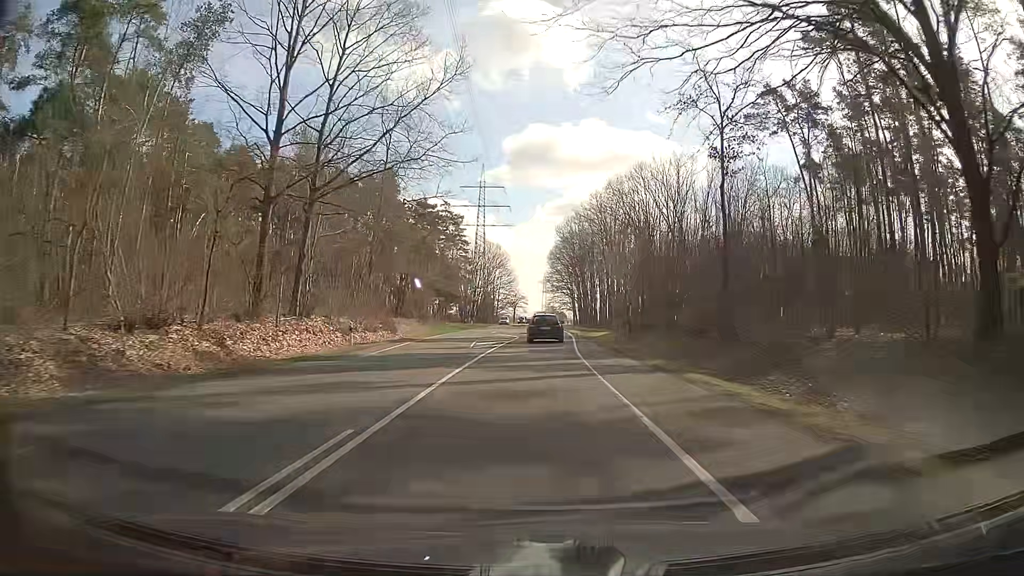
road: secondary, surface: asphalt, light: Day
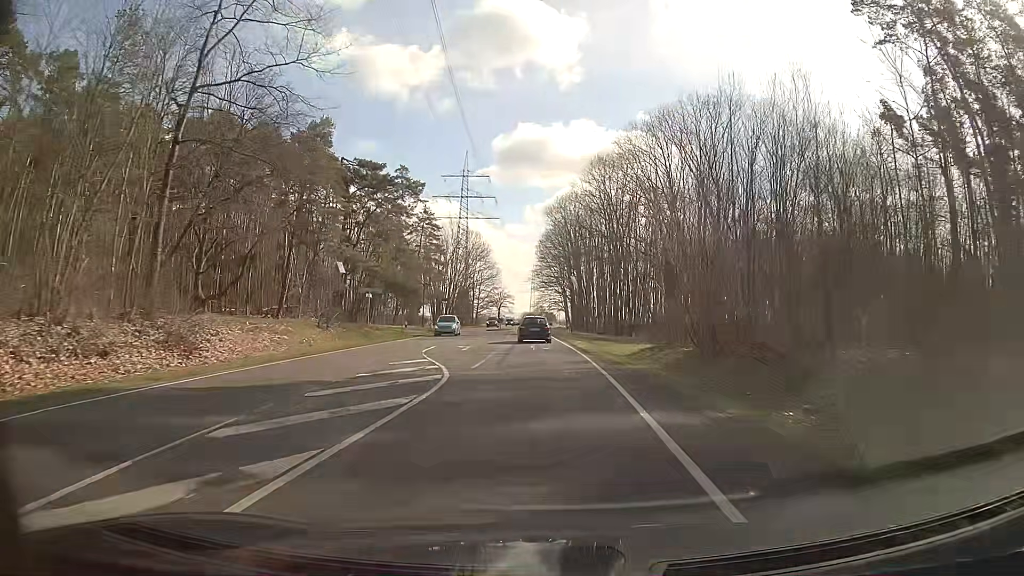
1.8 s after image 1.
(+0.3, +29.3) m; +1°
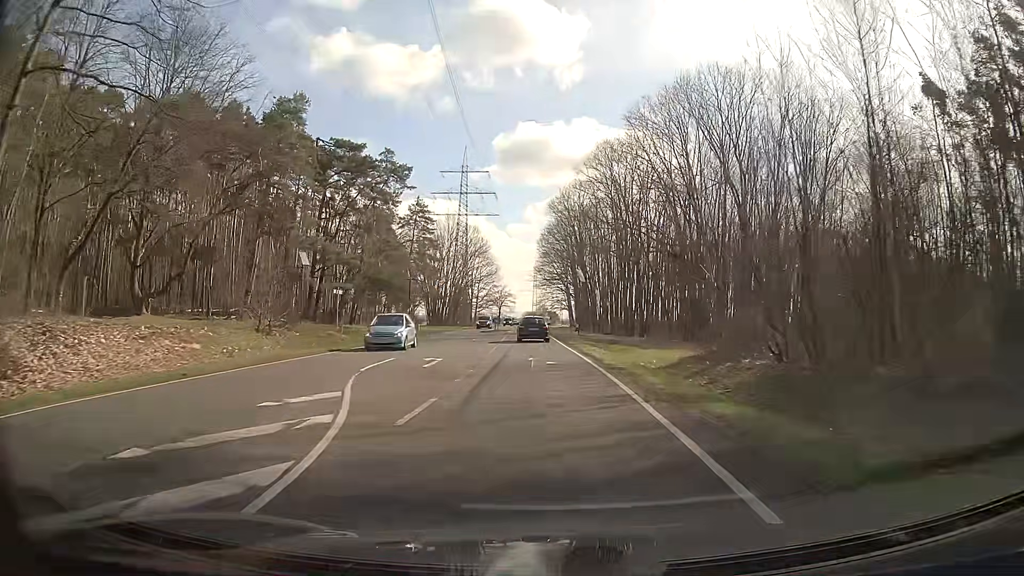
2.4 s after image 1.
(0.0, +9.6) m; -1°
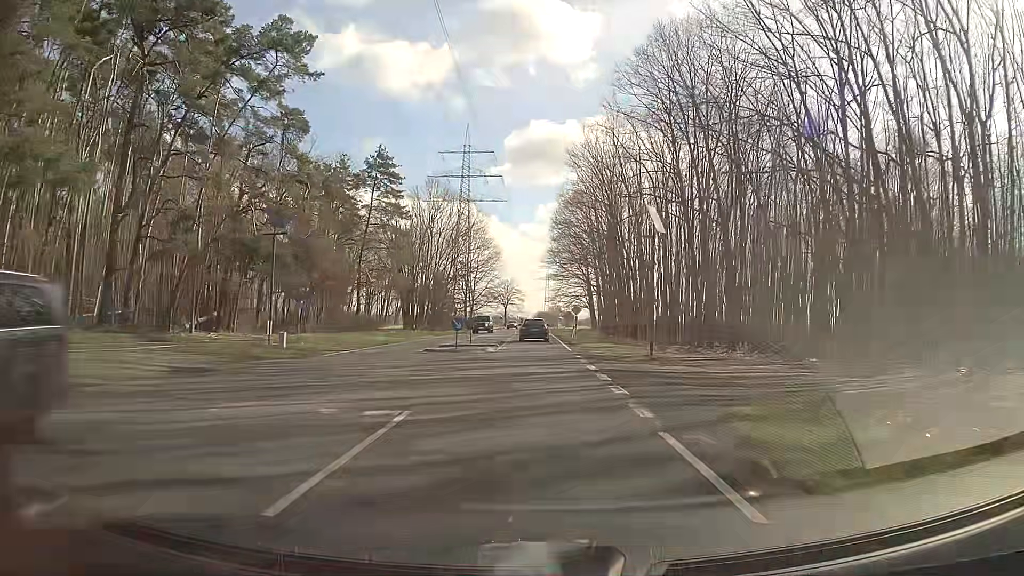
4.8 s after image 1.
(-0.3, +39.1) m; -1°
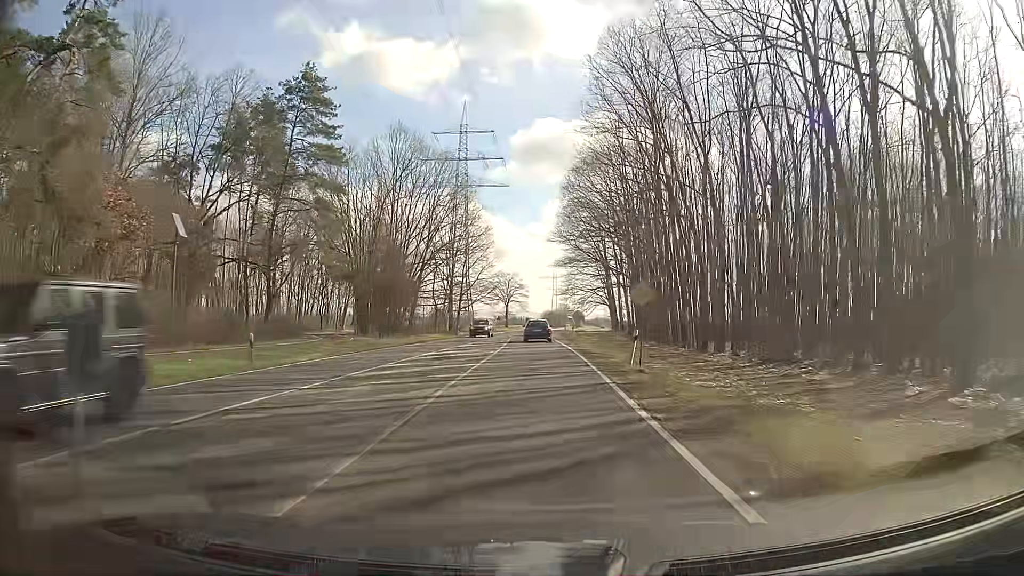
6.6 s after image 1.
(-0.2, +30.9) m; -1°
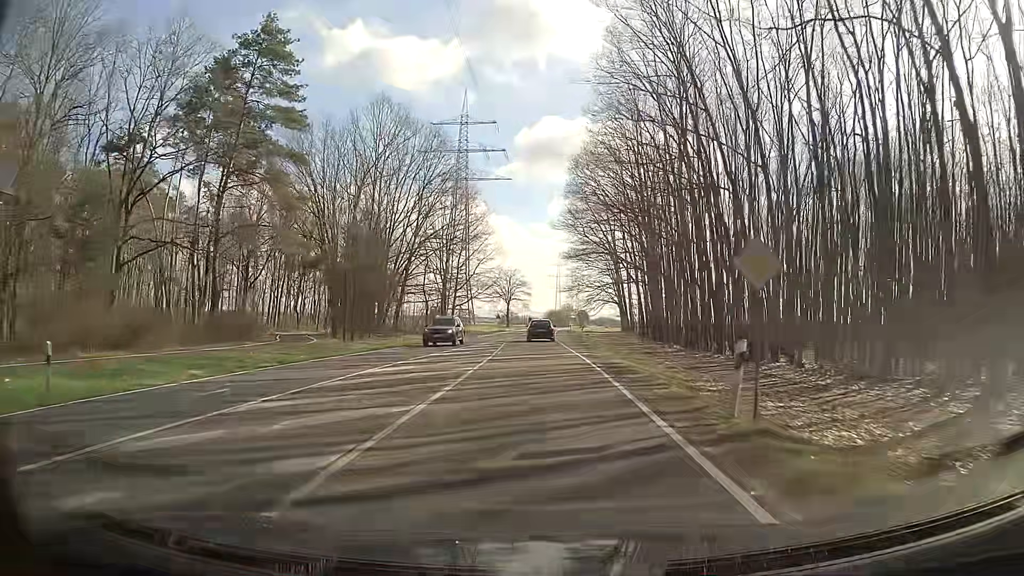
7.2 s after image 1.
(0.0, +10.6) m; 0°
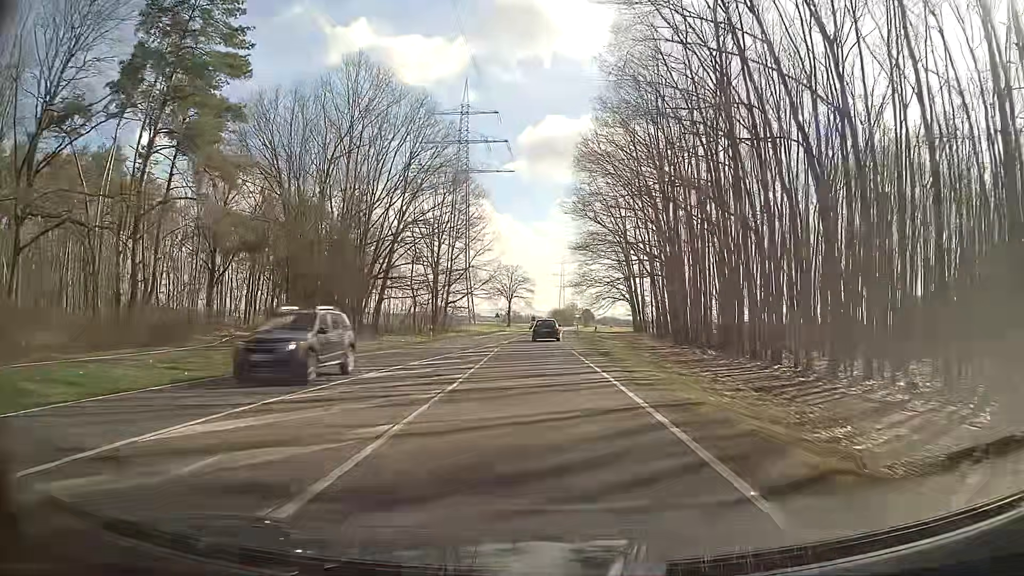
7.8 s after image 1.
(0.0, +10.8) m; 0°
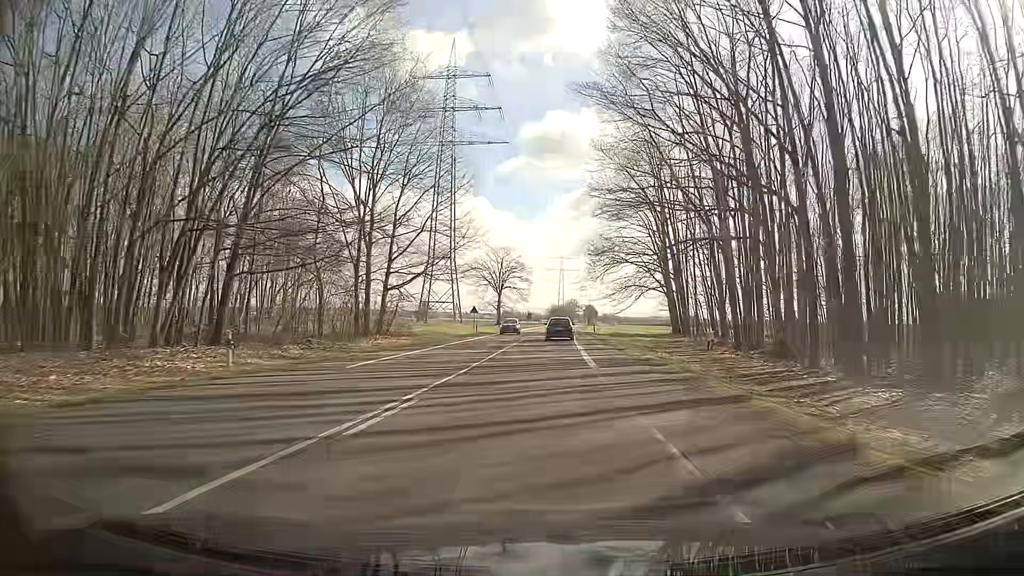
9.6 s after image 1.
(-0.3, +33.1) m; 0°
(0, +10) (0, +20) (0, +30) (+1, +40) (+1, +50) (+1, +60) (+1, +70) (+2, +80) (+2, +90) (+3, +100) m
